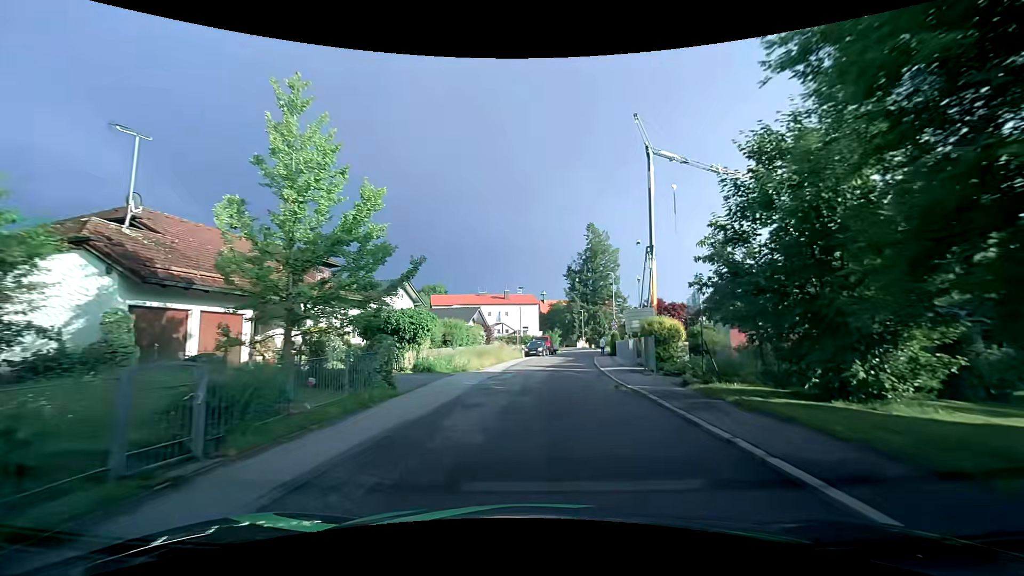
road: residential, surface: asphalt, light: Day
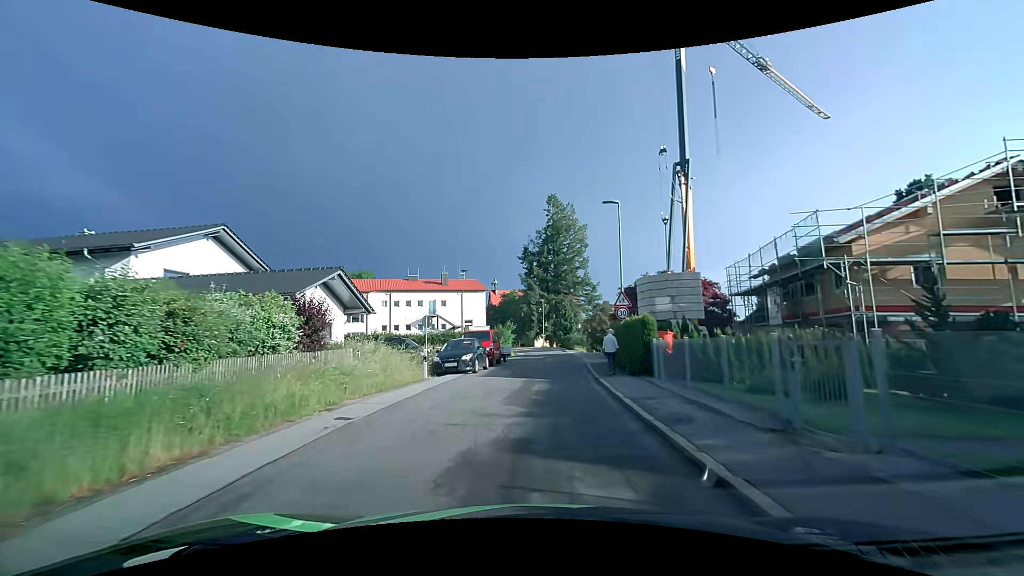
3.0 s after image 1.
(+1.4, +24.6) m; +4°
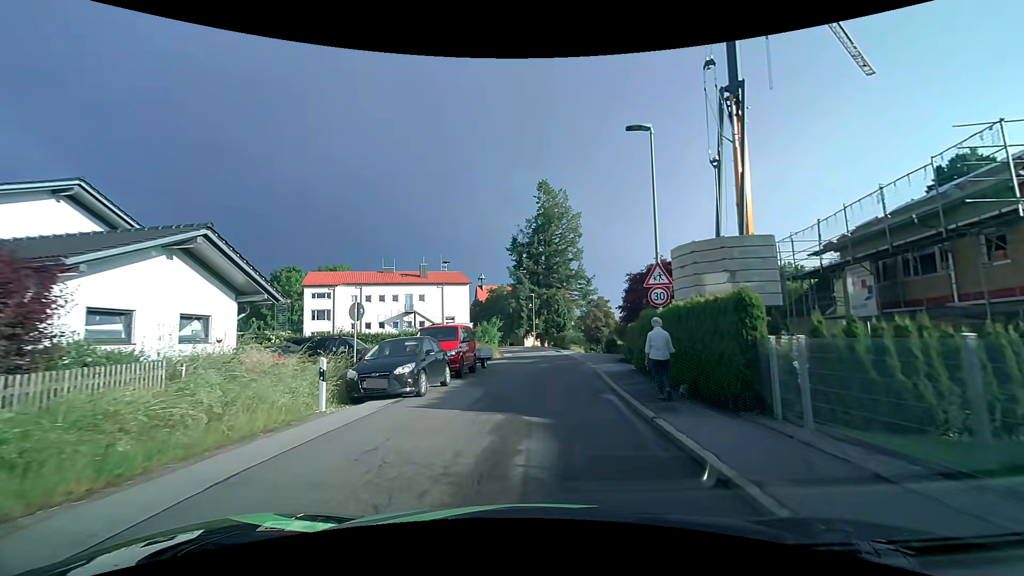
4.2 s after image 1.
(+0.3, +8.3) m; +3°
(0, +10) (0, +20) (+1, +30) (+1, +40) (+1, +50) (0, +60) (-1, +70) (-4, +80) (-7, +89) (-11, +98) m
